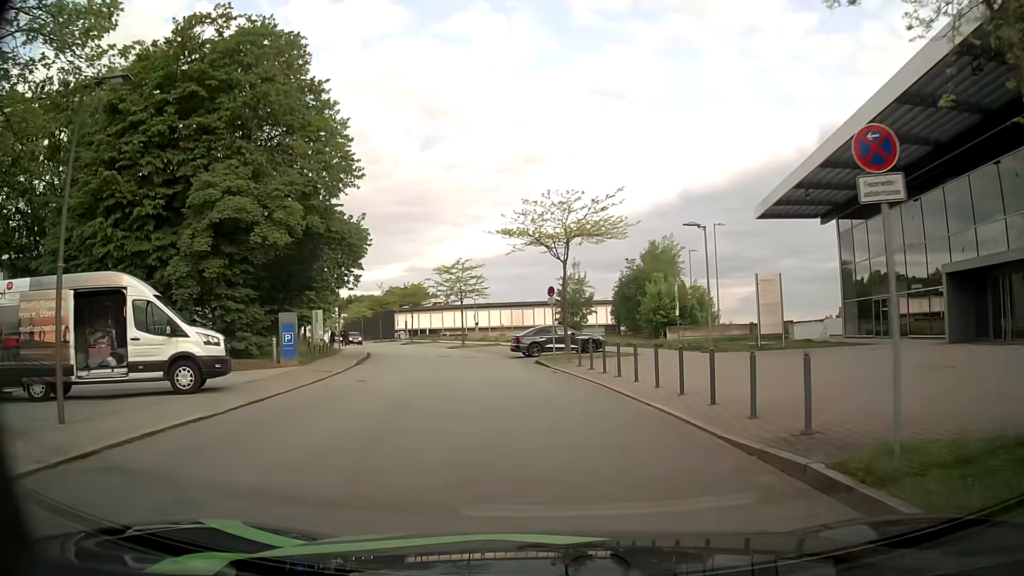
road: residential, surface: asphalt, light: Day
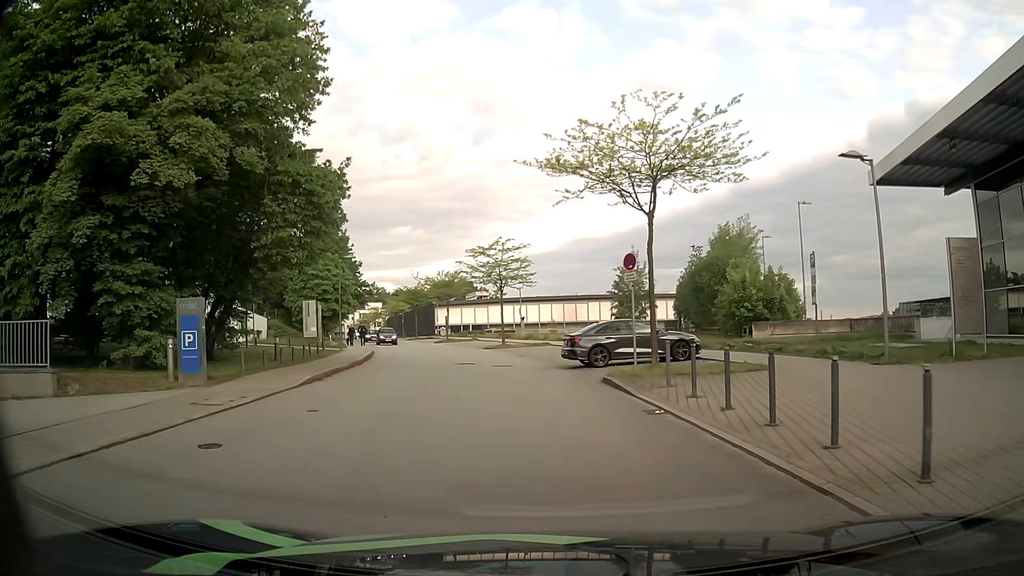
(-0.3, +10.7) m; -4°
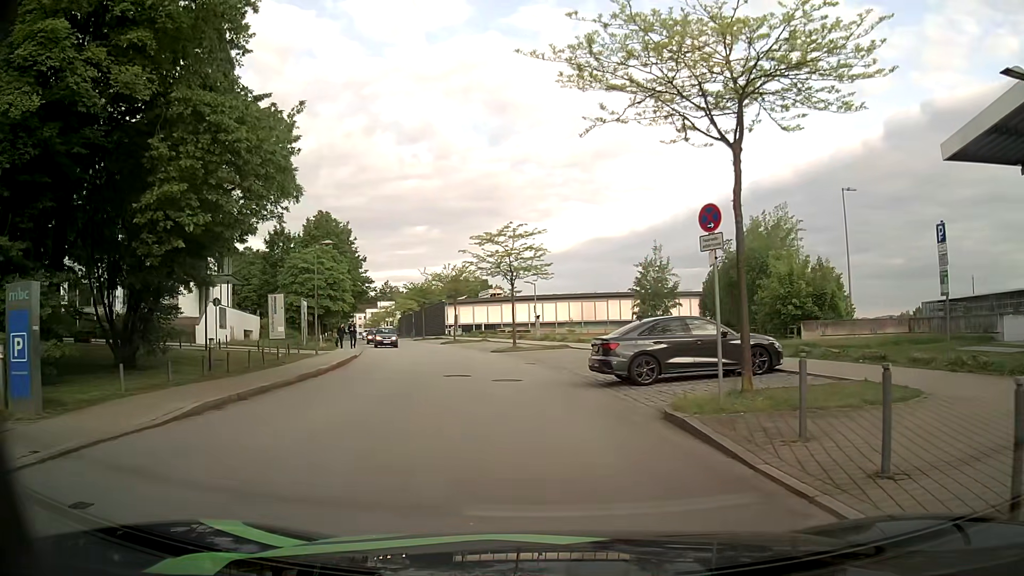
(-0.1, +6.4) m; -2°
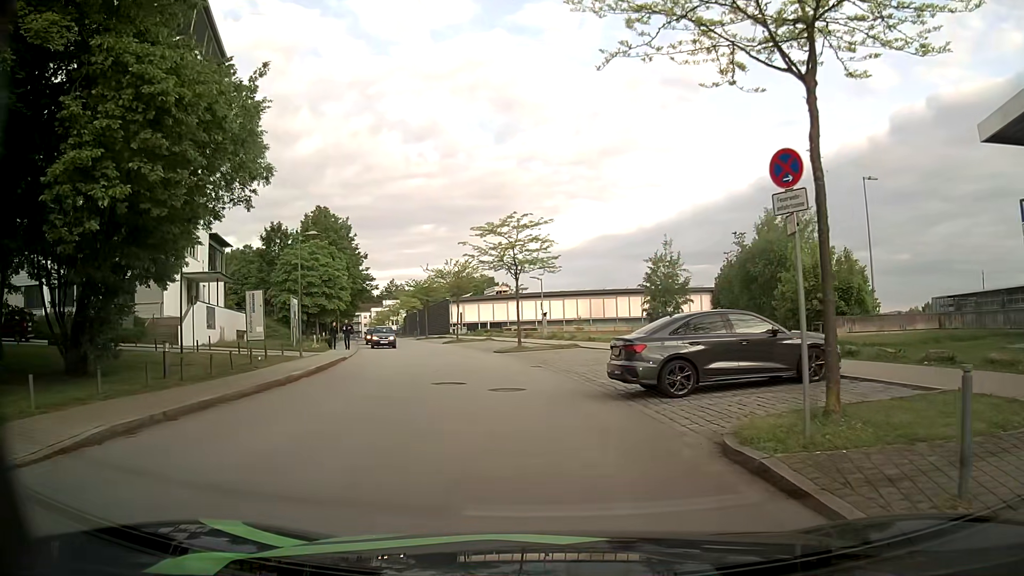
(0.0, +2.9) m; -1°
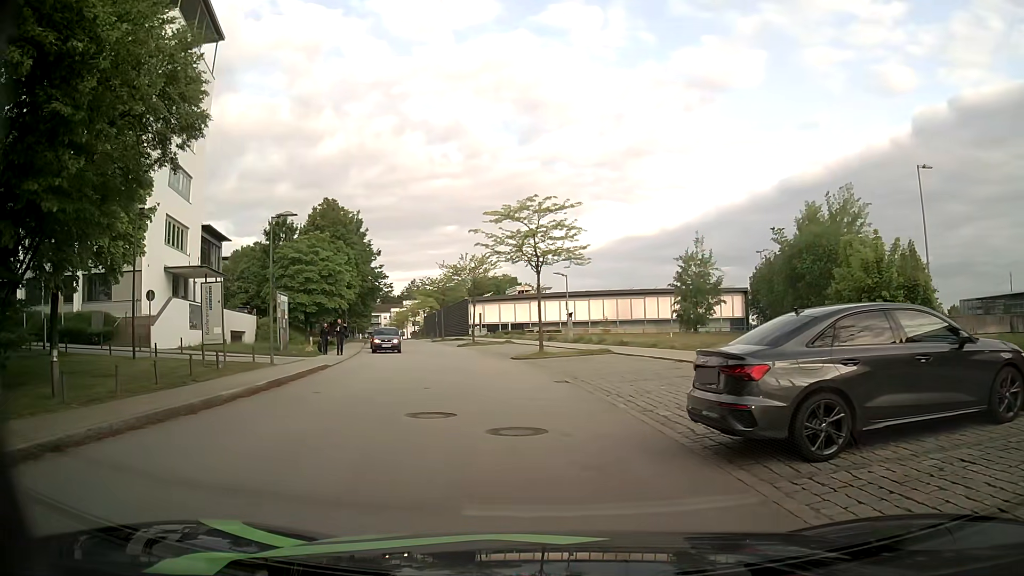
(0.0, +5.2) m; -1°
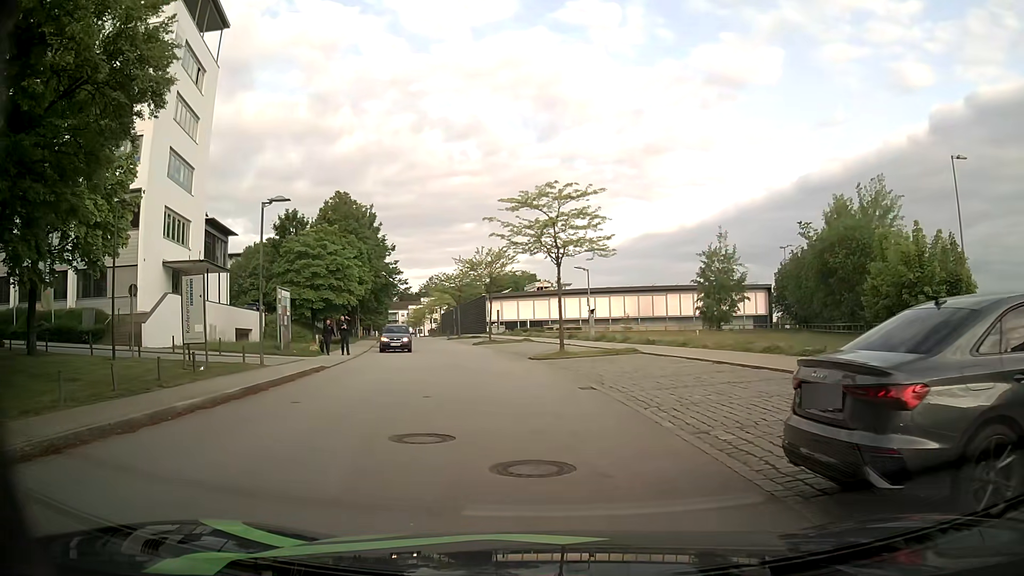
(-0.1, +2.4) m; -2°
